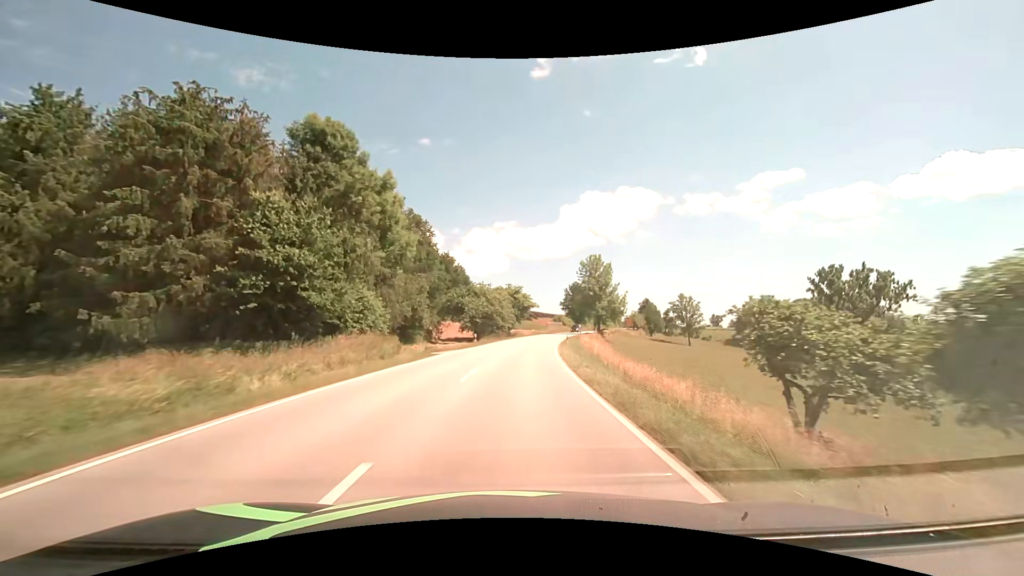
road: secondary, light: Day
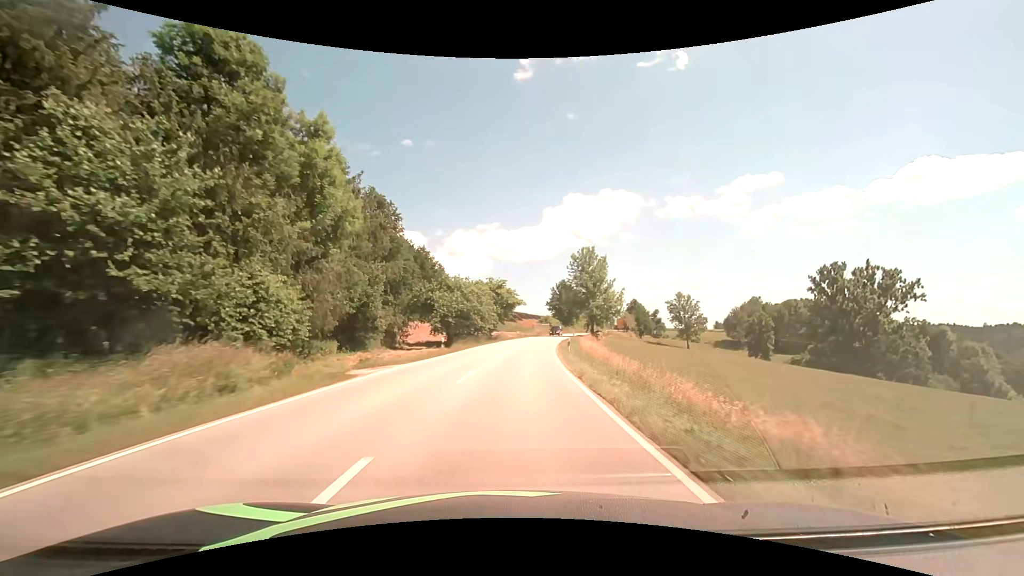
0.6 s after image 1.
(+0.2, +12.0) m; +2°
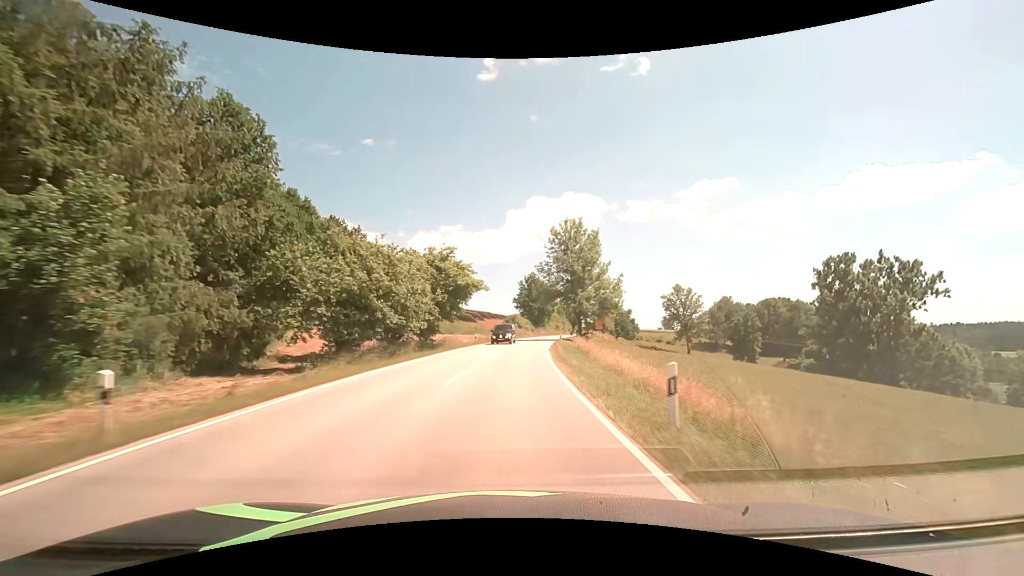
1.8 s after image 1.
(+1.0, +24.8) m; +4°
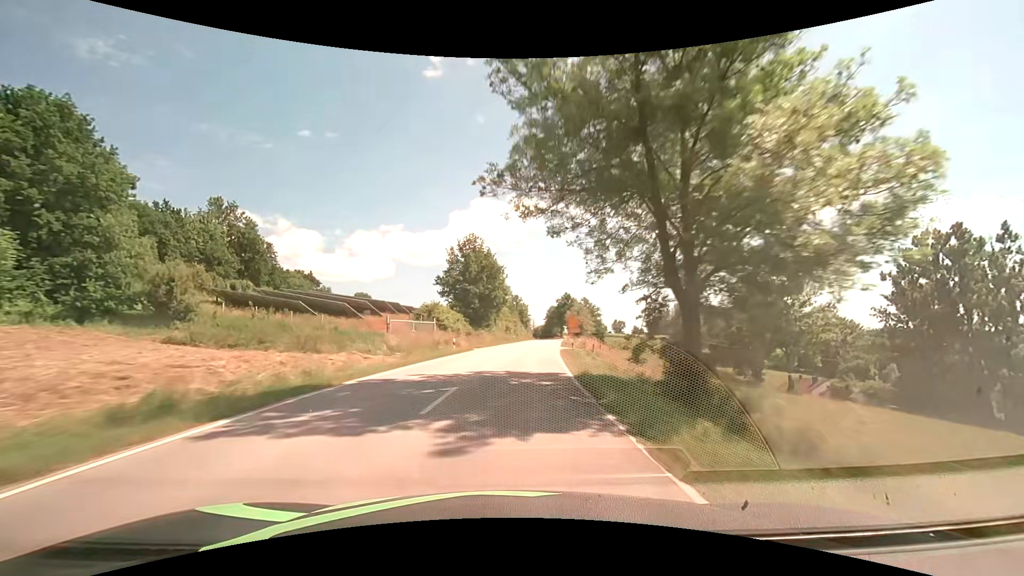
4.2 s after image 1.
(+2.9, +52.1) m; +6°
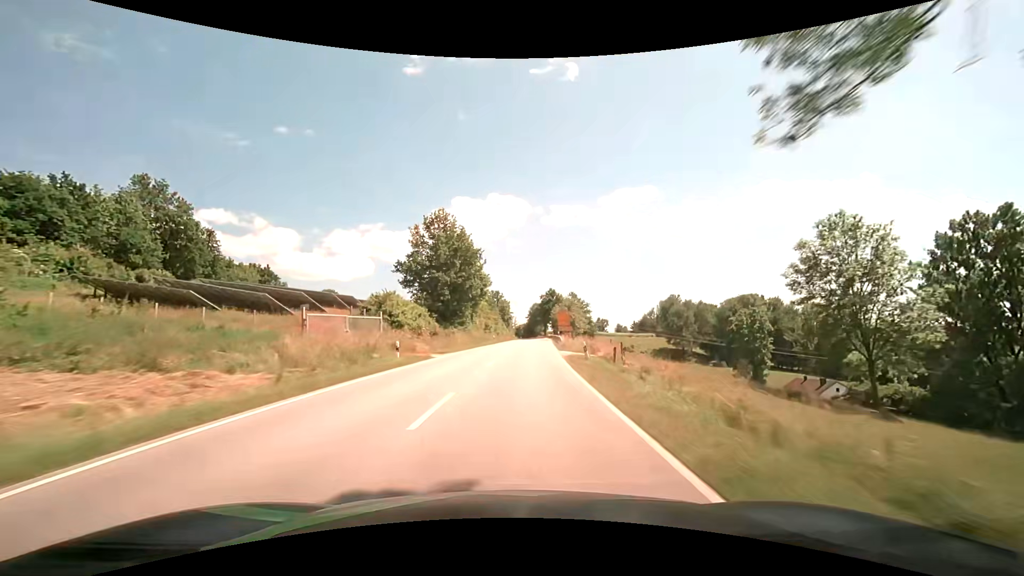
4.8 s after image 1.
(+0.3, +13.5) m; +2°
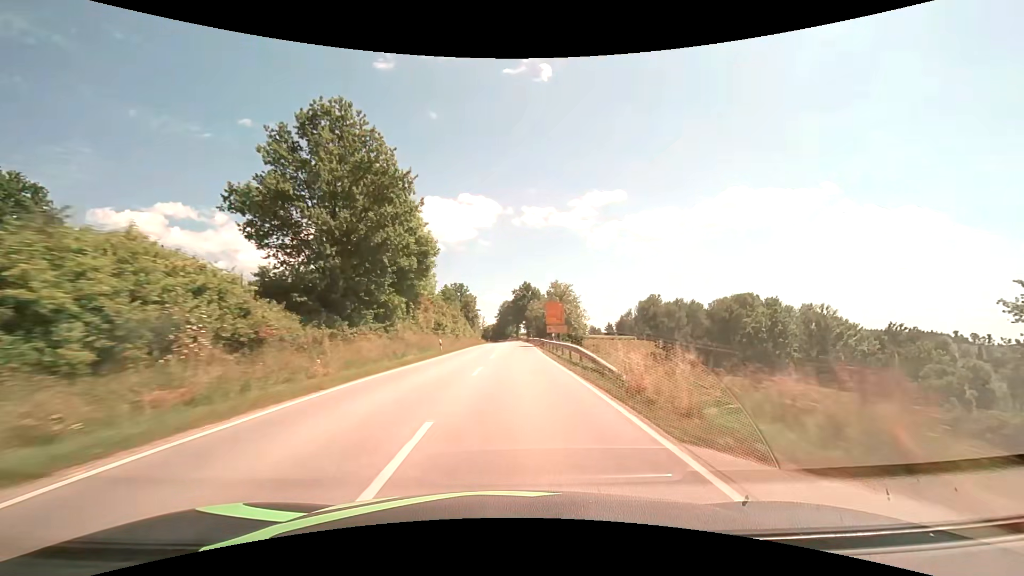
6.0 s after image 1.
(+1.0, +27.3) m; +4°
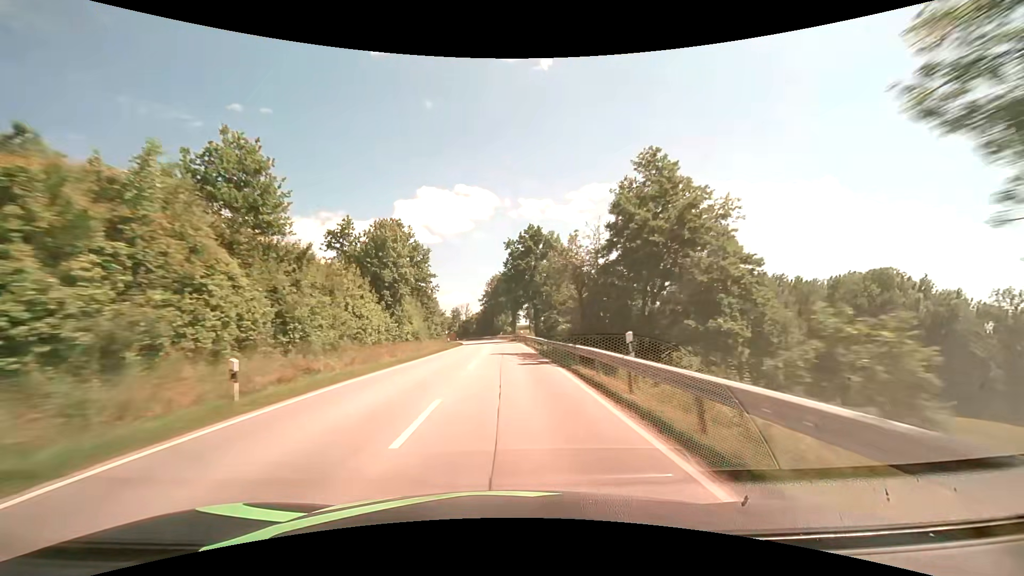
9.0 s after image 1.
(+1.3, +69.6) m; +1°
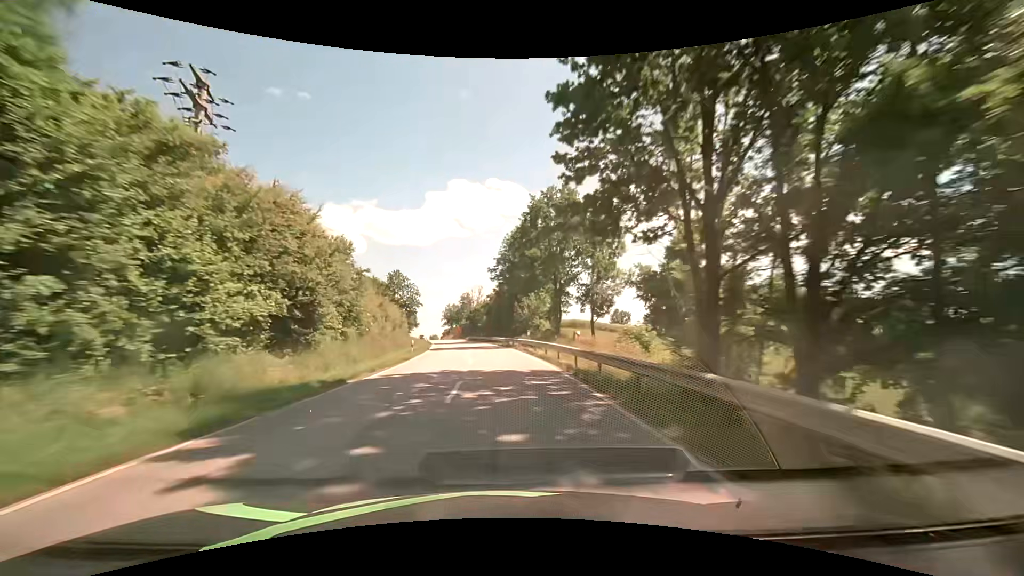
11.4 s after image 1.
(-0.8, +56.4) m; -3°
(0, +10) (0, +20) (-1, +30) (-2, +40) (-3, +50) (-4, +60) (-6, +70) (-7, +80) (-9, +89) (-11, +99) m
